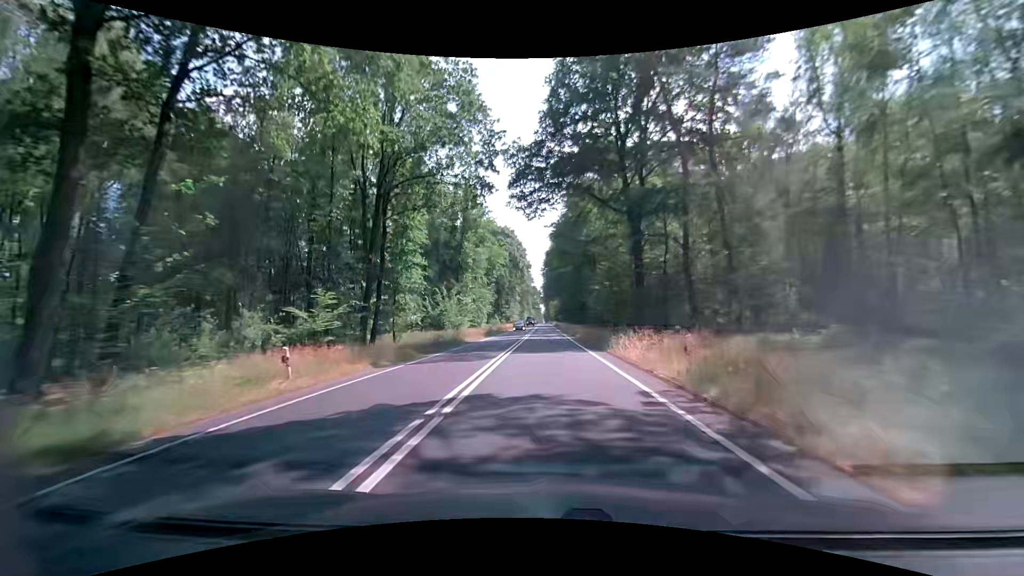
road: primary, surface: asphalt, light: Day
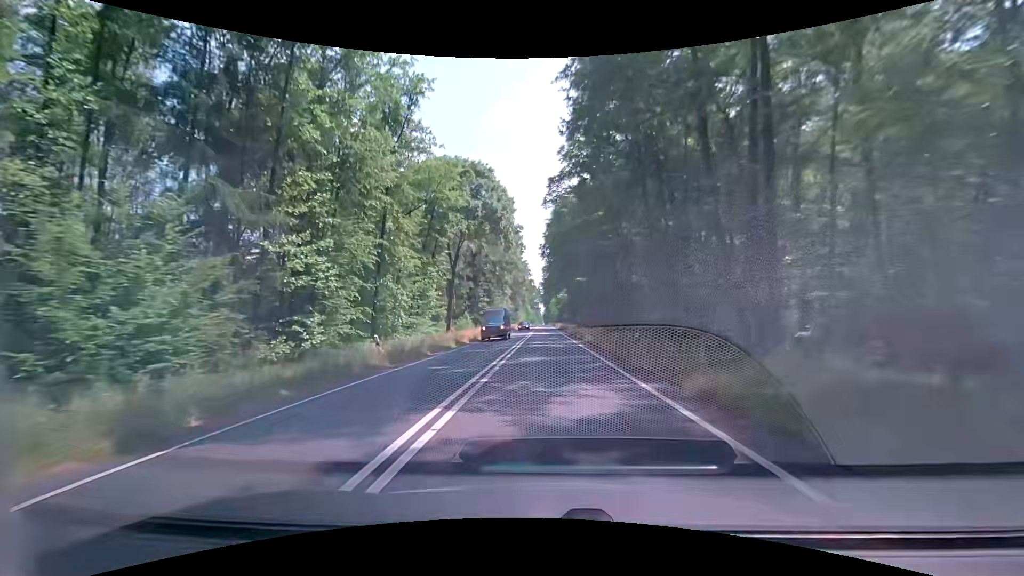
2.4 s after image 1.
(-0.4, +42.9) m; 0°
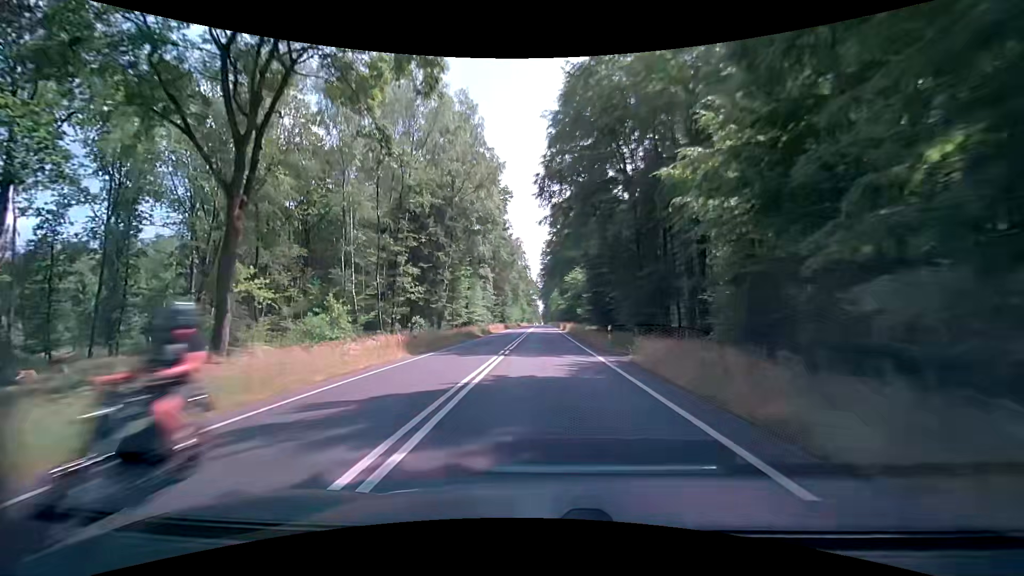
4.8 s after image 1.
(-0.4, +43.9) m; 0°
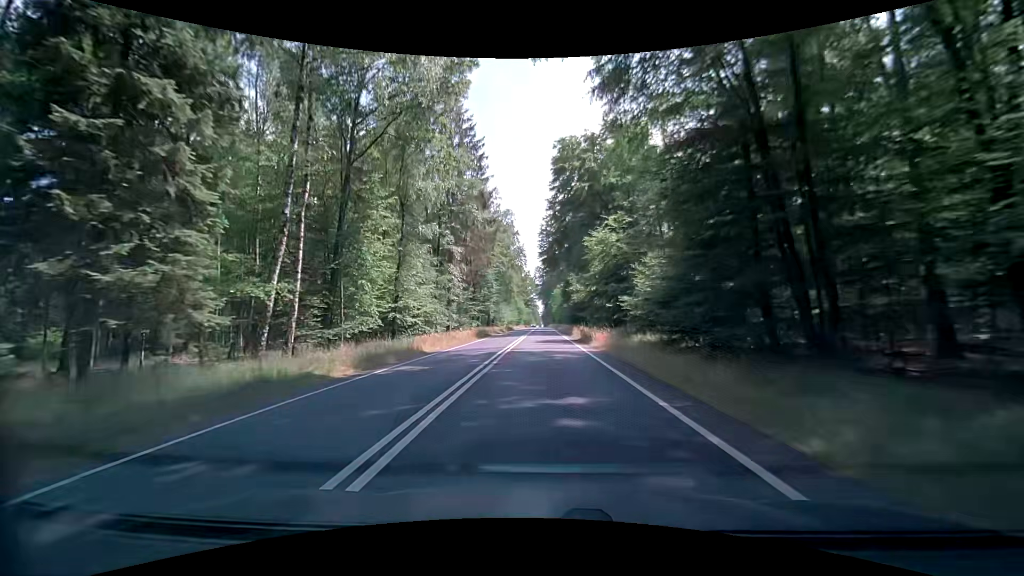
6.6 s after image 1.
(-0.1, +33.4) m; 0°
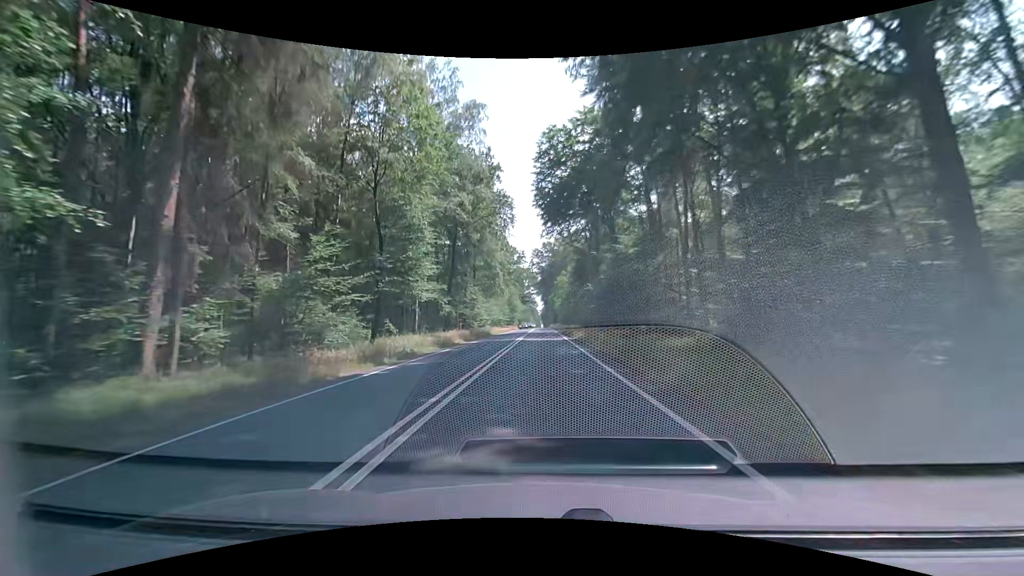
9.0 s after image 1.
(+0.2, +44.5) m; -1°
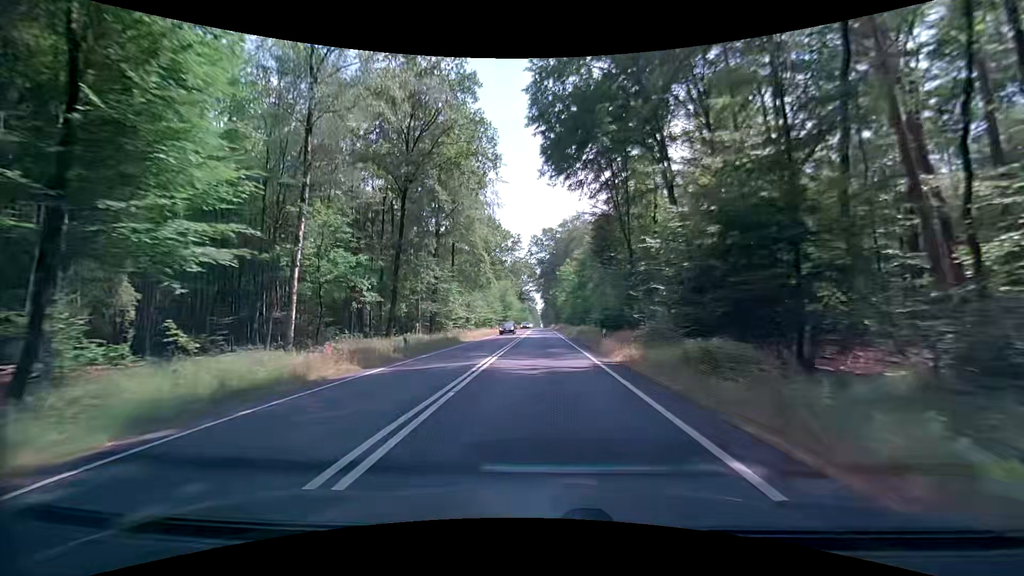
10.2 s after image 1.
(+0.4, +22.1) m; 0°
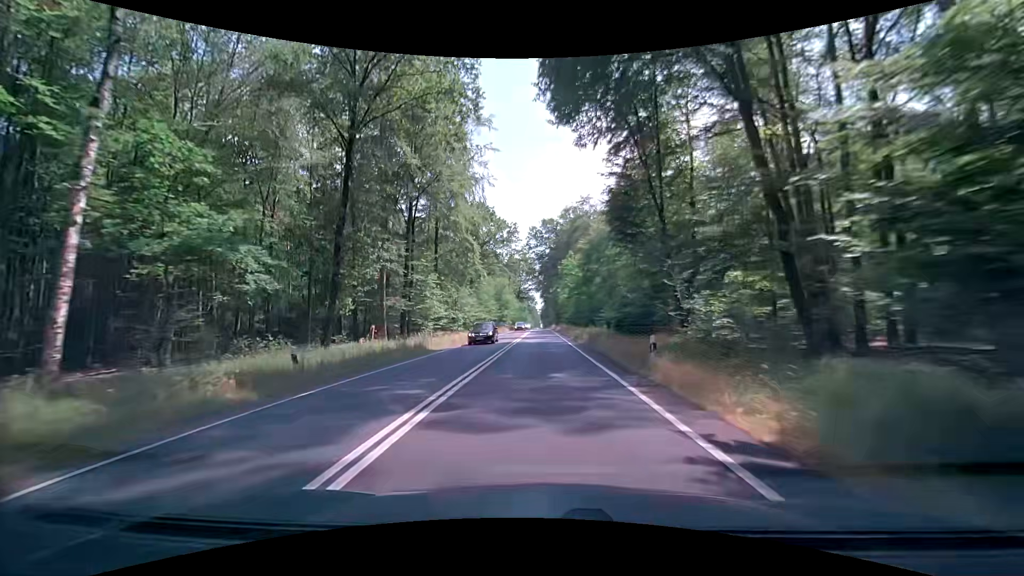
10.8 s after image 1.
(+0.1, +11.0) m; 0°
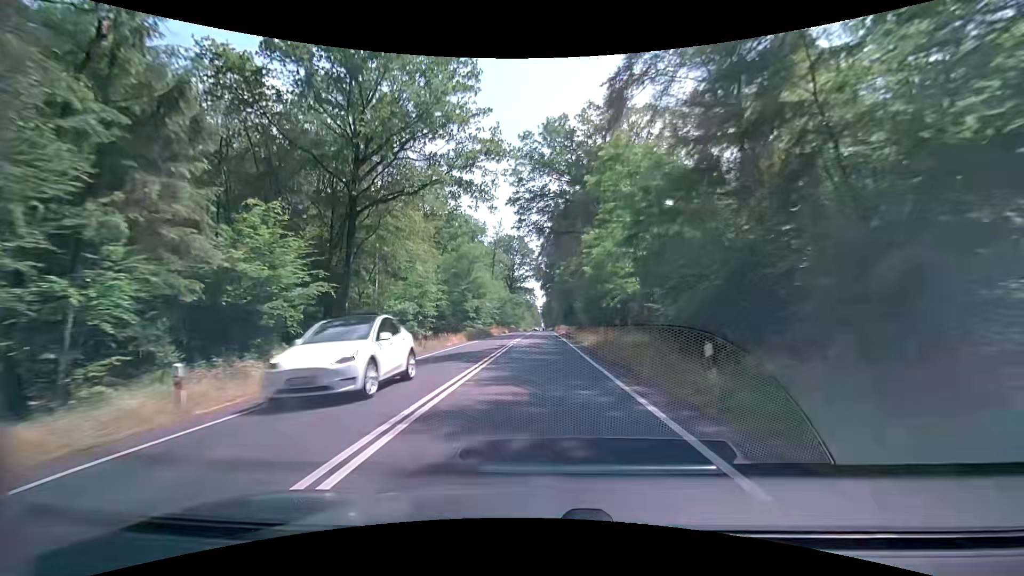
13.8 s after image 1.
(+0.6, +55.1) m; +1°
(0, +10) (0, +20) (0, +30) (0, +40) (0, +50) (0, +60) (0, +70) (0, +80) (0, +90) (0, +100) m
